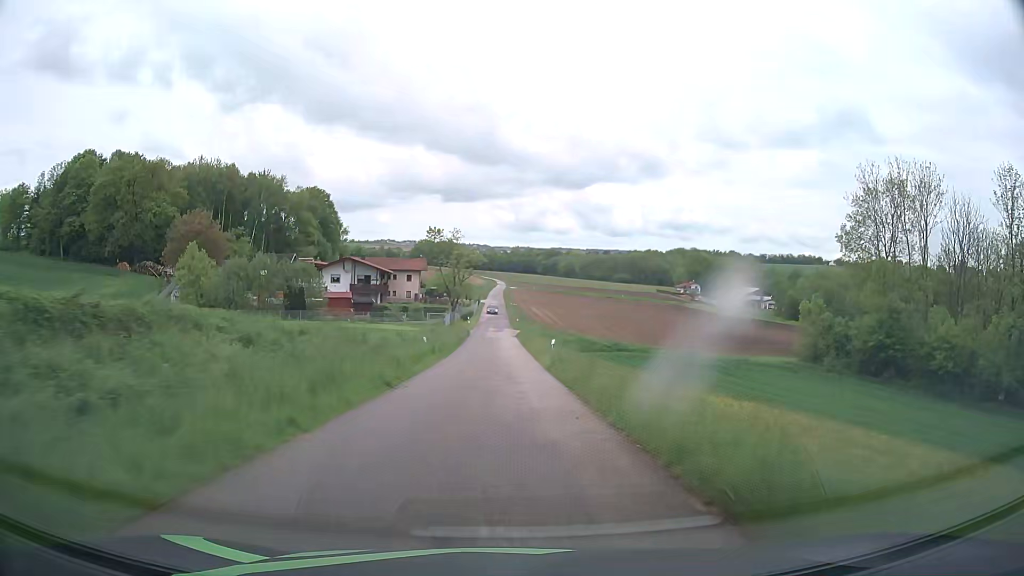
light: Day
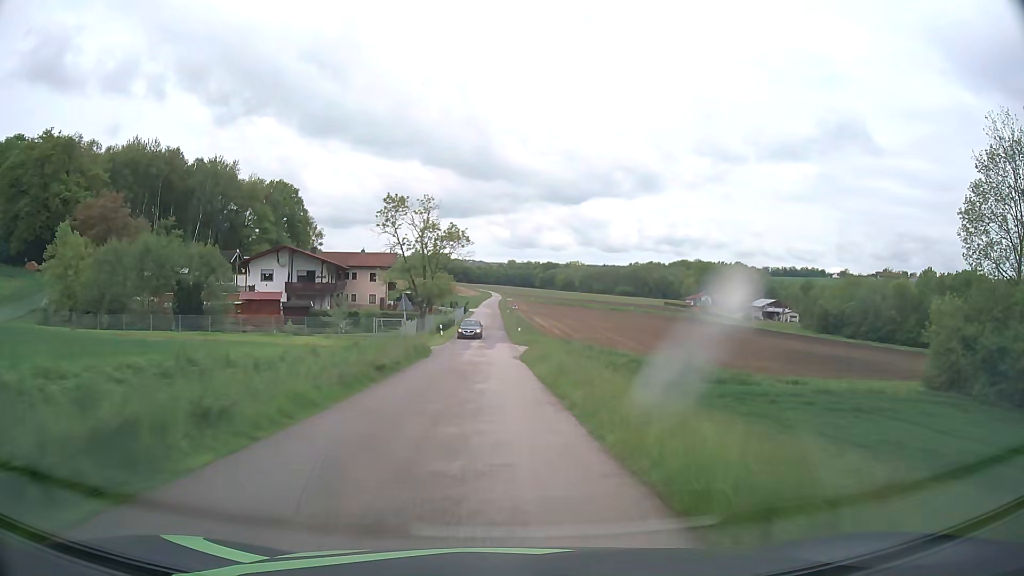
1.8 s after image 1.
(-0.1, +30.9) m; 0°
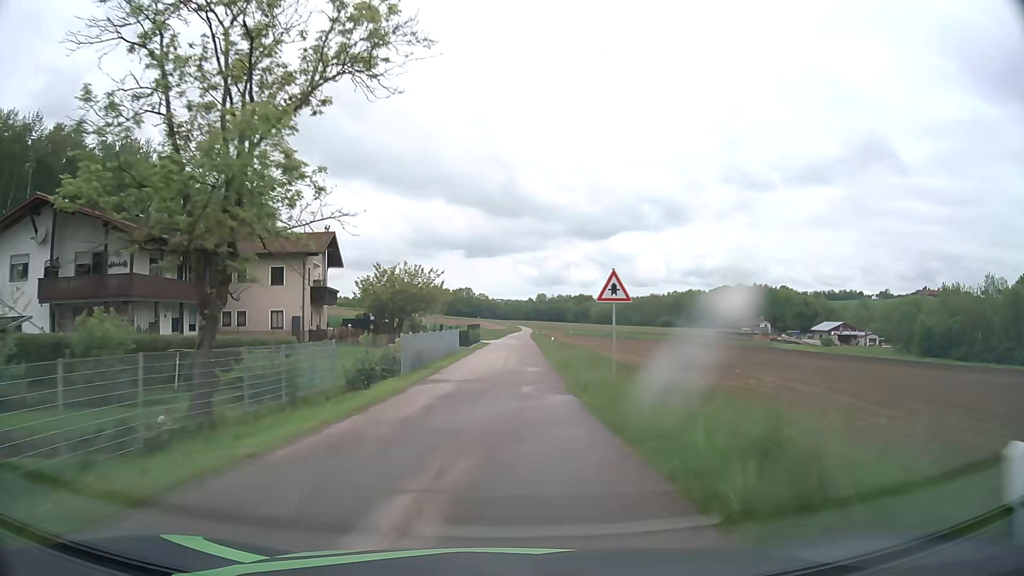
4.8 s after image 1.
(-0.8, +49.4) m; -2°
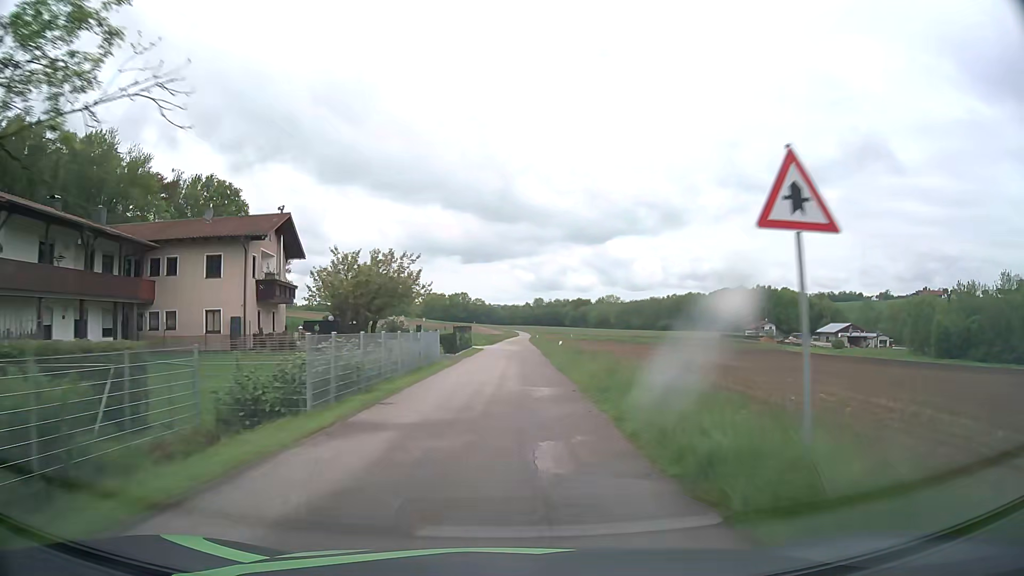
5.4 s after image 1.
(0.0, +10.4) m; 0°
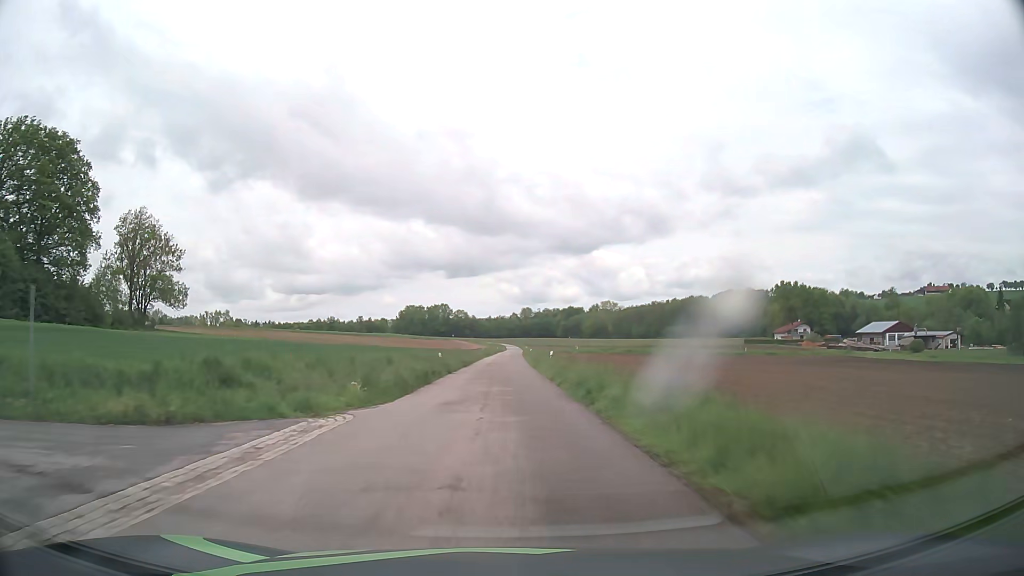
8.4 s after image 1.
(+1.0, +54.9) m; +1°
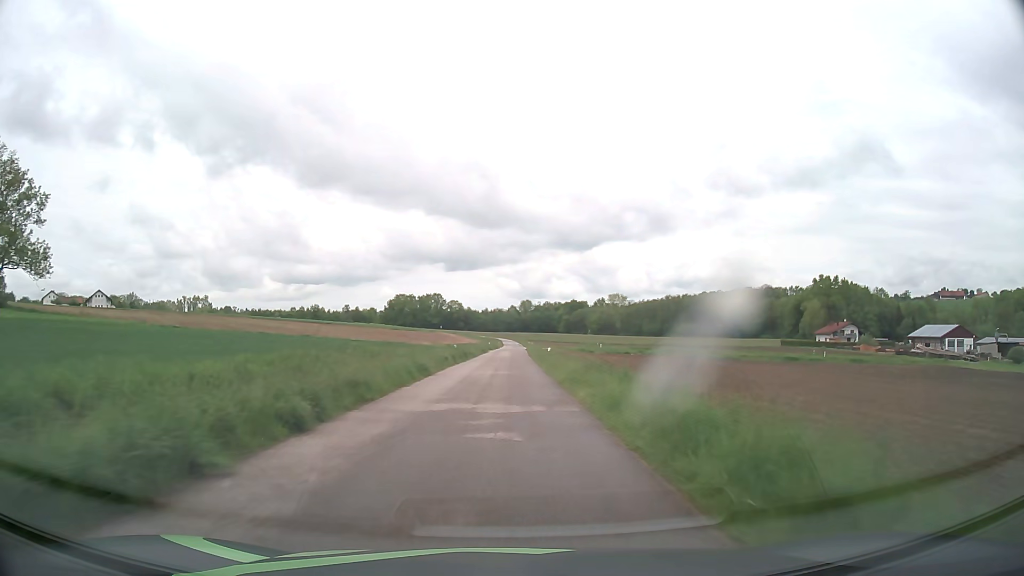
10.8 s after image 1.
(0.0, +43.0) m; 0°
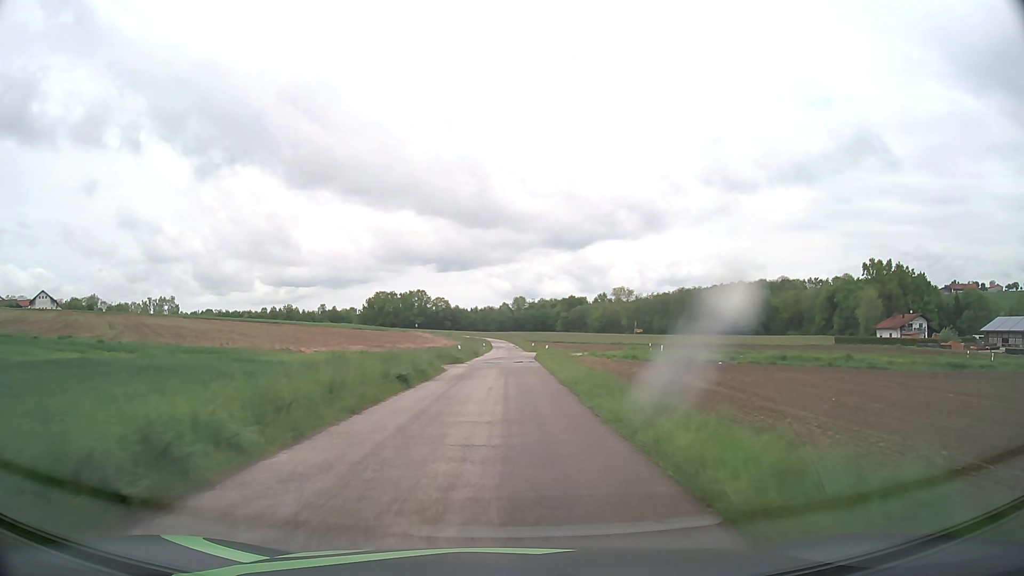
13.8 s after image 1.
(+0.3, +48.8) m; +1°
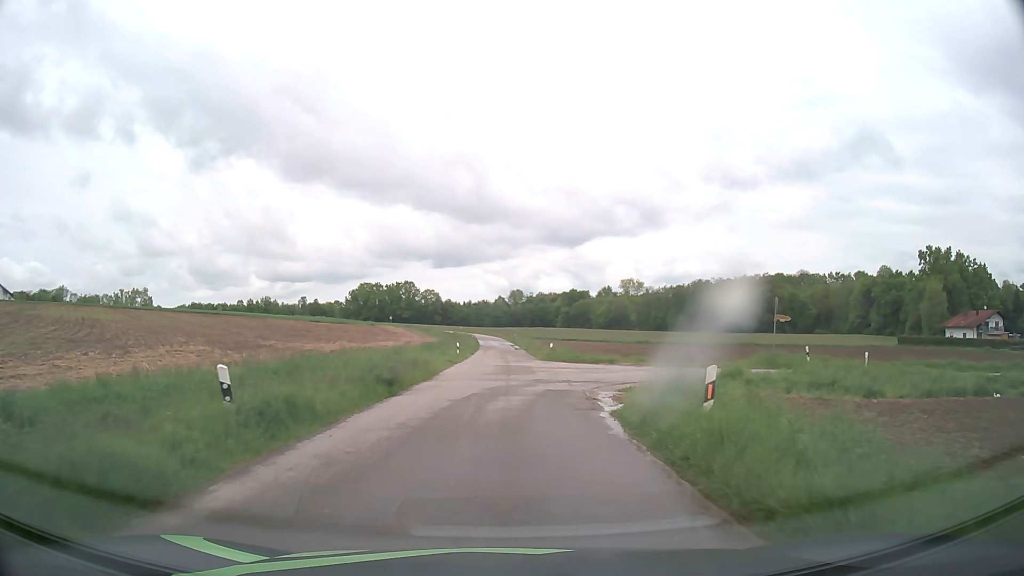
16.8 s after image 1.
(+0.2, +38.1) m; +1°
(0, +10) (+1, +20) (+8, +27) (+18, +28) (+28, +27) (+38, +26) (+48, +24) (+57, +23) (+67, +22) (+77, +22) m
